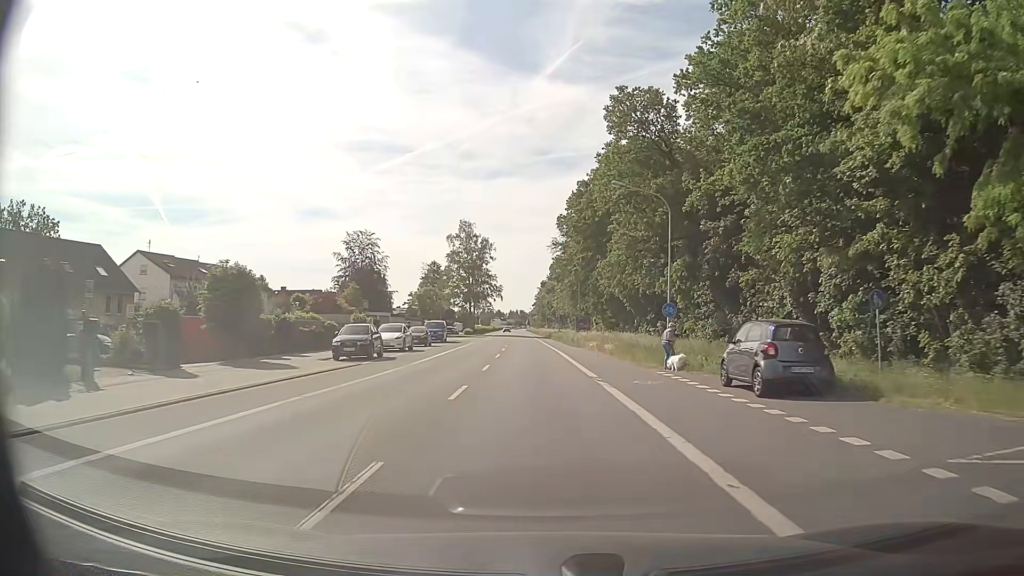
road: primary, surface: asphalt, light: Day
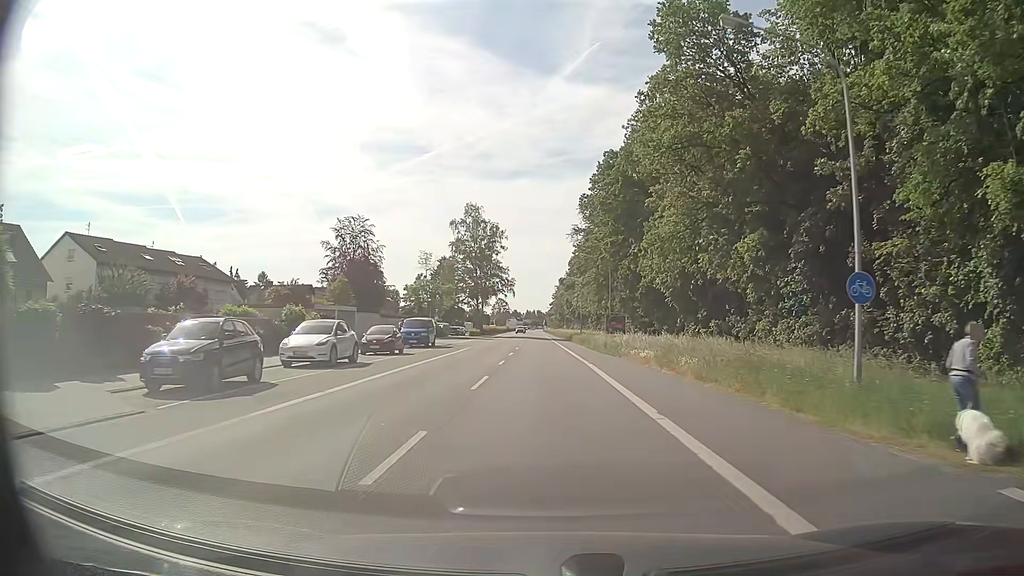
(-0.3, +16.2) m; -1°
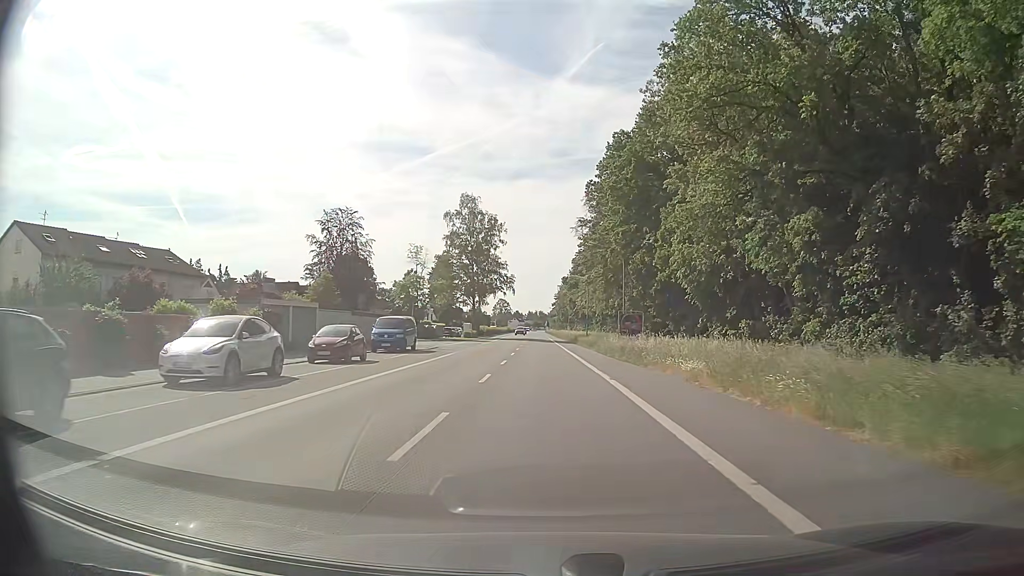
(-0.1, +8.1) m; 0°
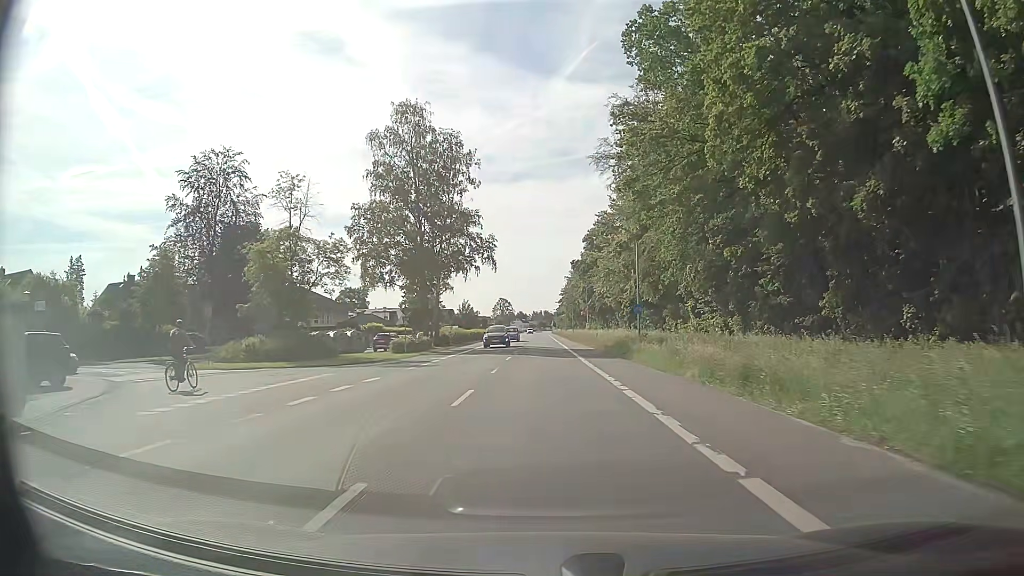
(-0.1, +40.9) m; 0°
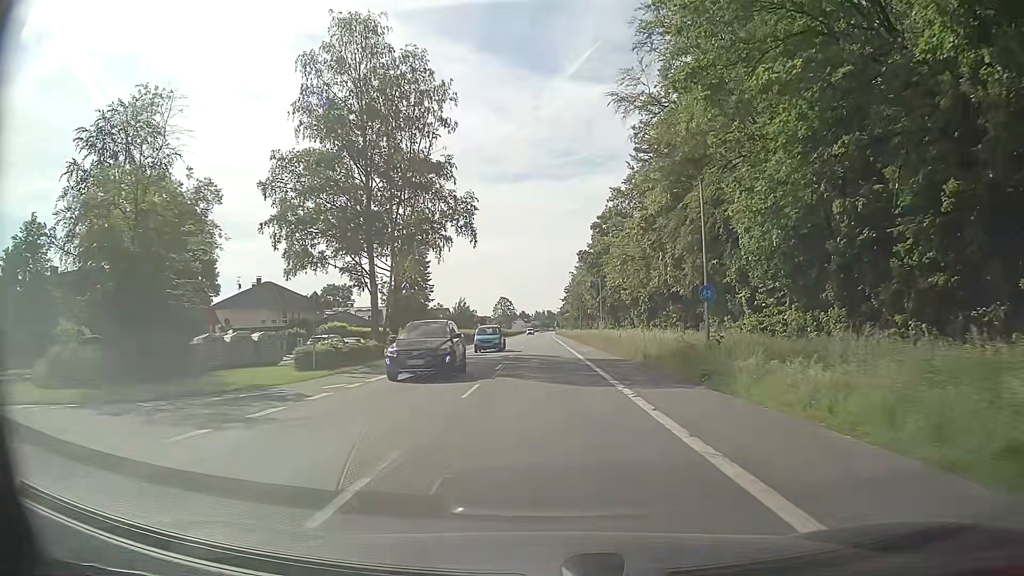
(-0.1, +16.5) m; -1°
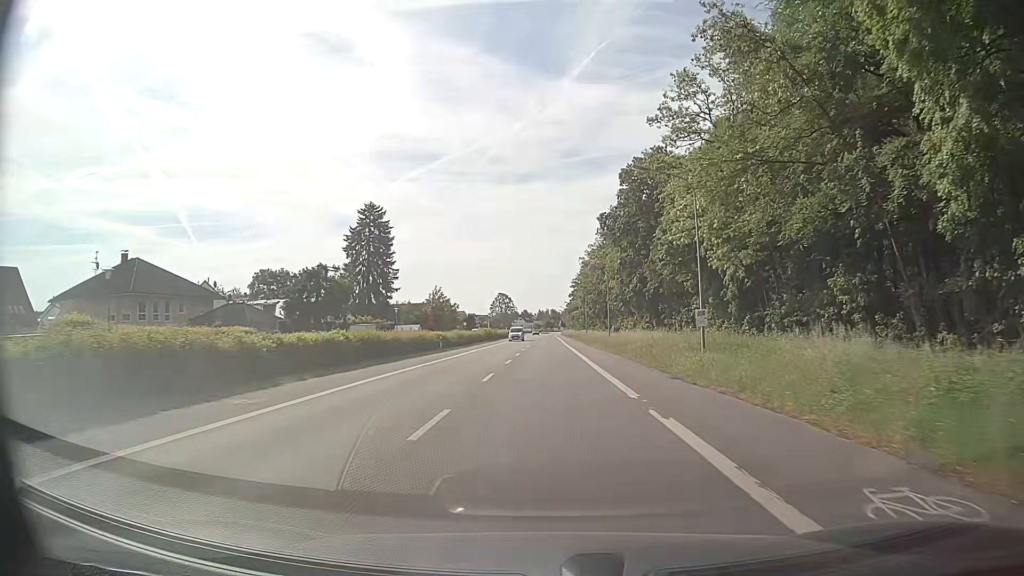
(-0.2, +41.5) m; 0°
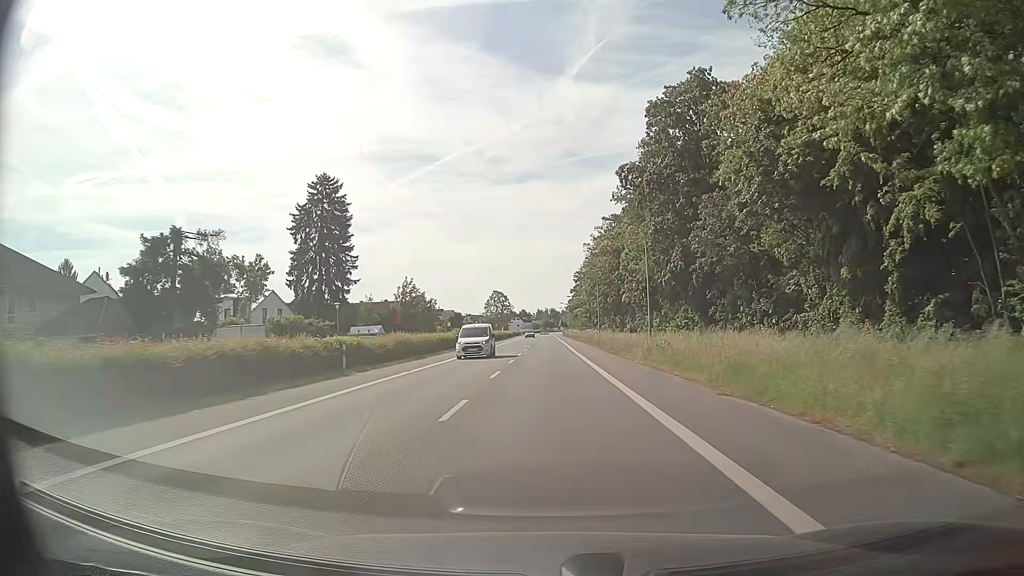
(-0.1, +24.9) m; 0°
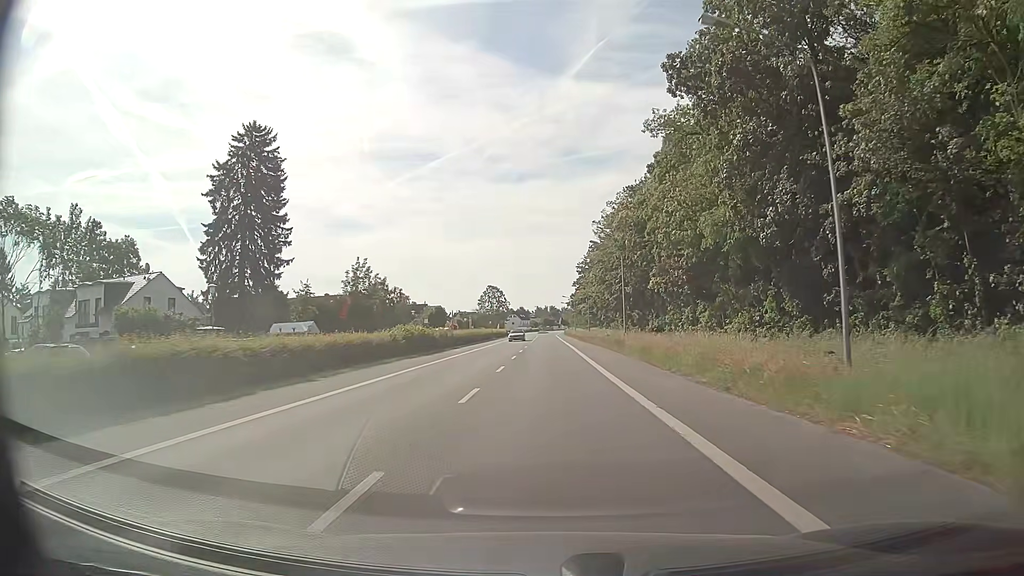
(0.0, +25.0) m; 0°
(0, +10) (0, +20) (0, +30) (0, +40) (0, +50) (0, +60) (0, +70) (0, +80) (0, +90) (0, +100) m
